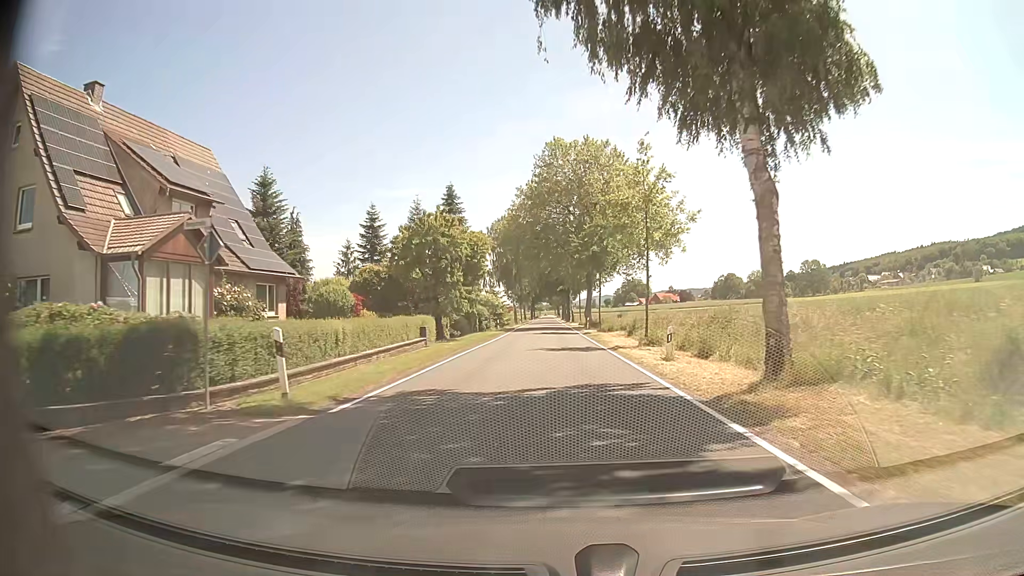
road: tertiary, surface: asphalt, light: Day
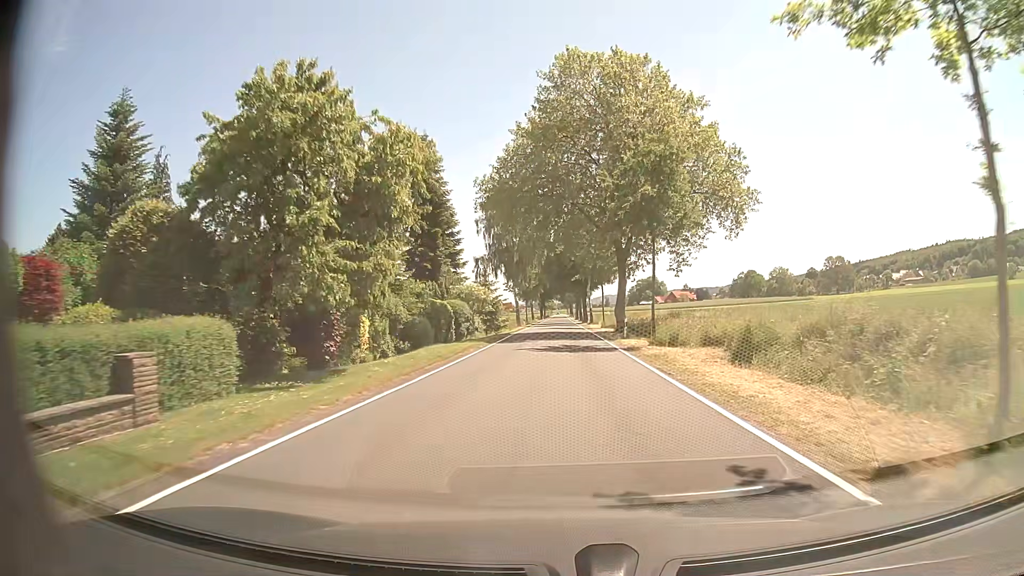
(-0.2, +22.7) m; -1°
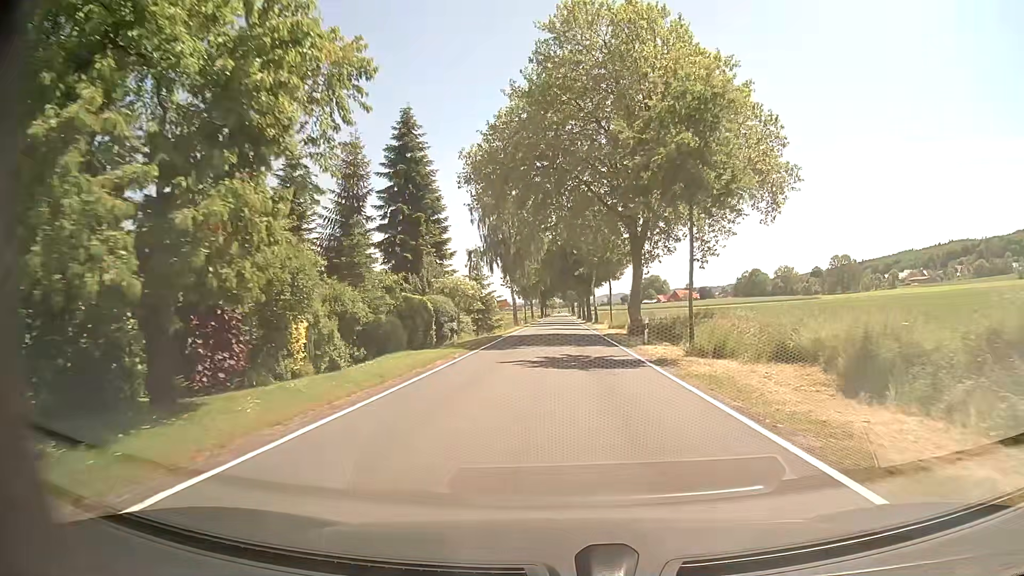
(0.0, +7.6) m; 0°
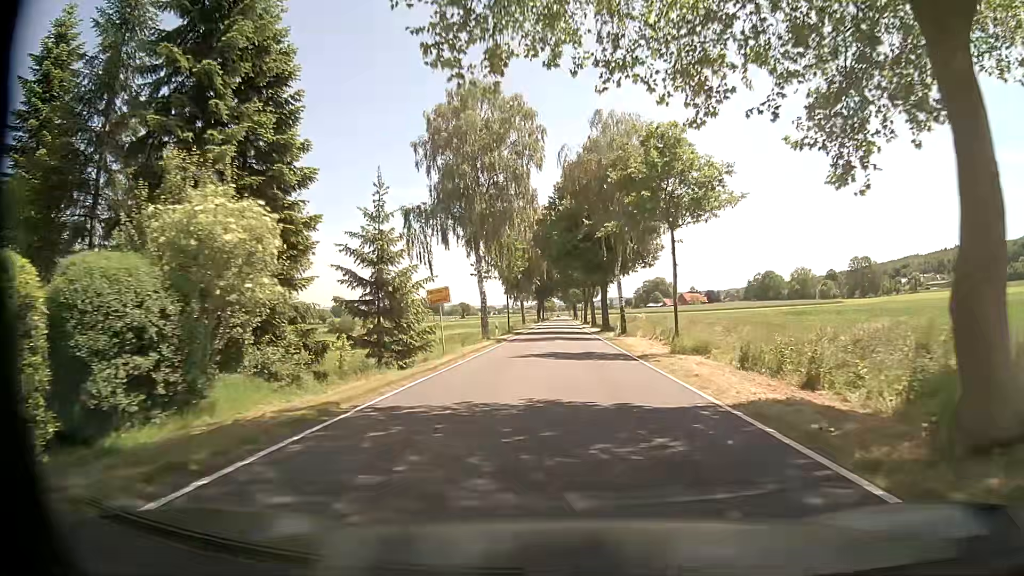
(-0.2, +30.5) m; 0°
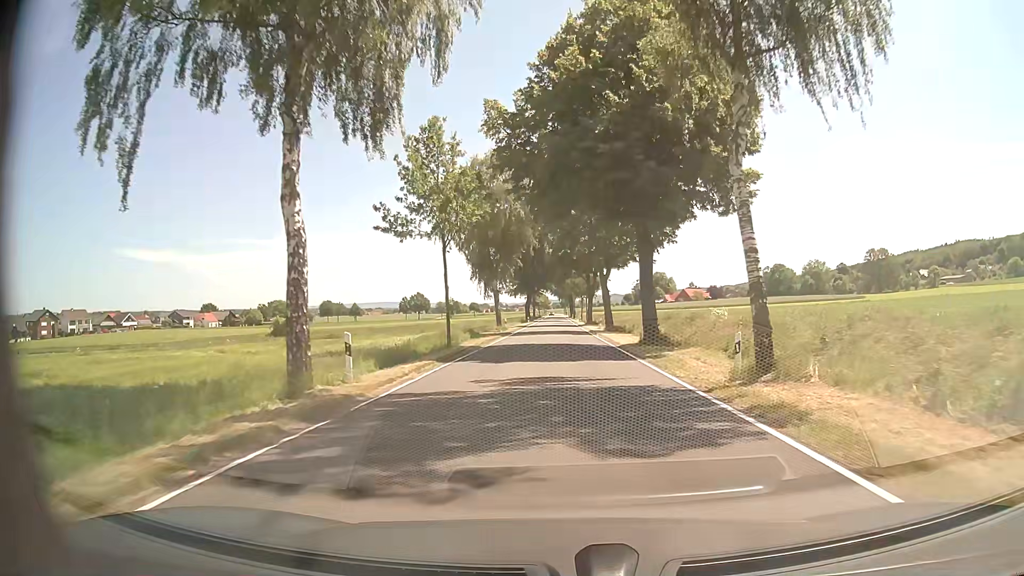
(+0.2, +30.4) m; +1°
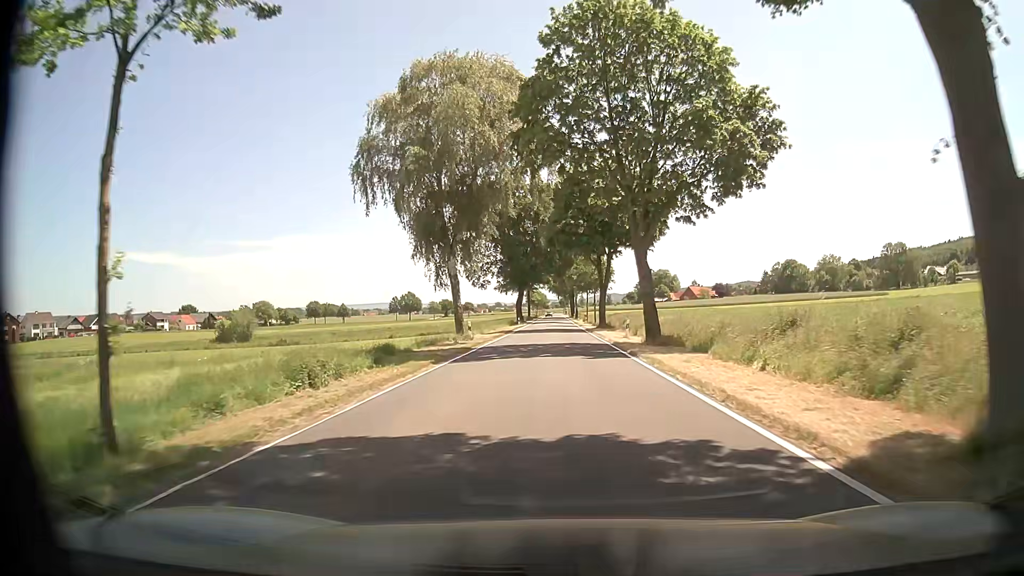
(0.0, +22.9) m; 0°
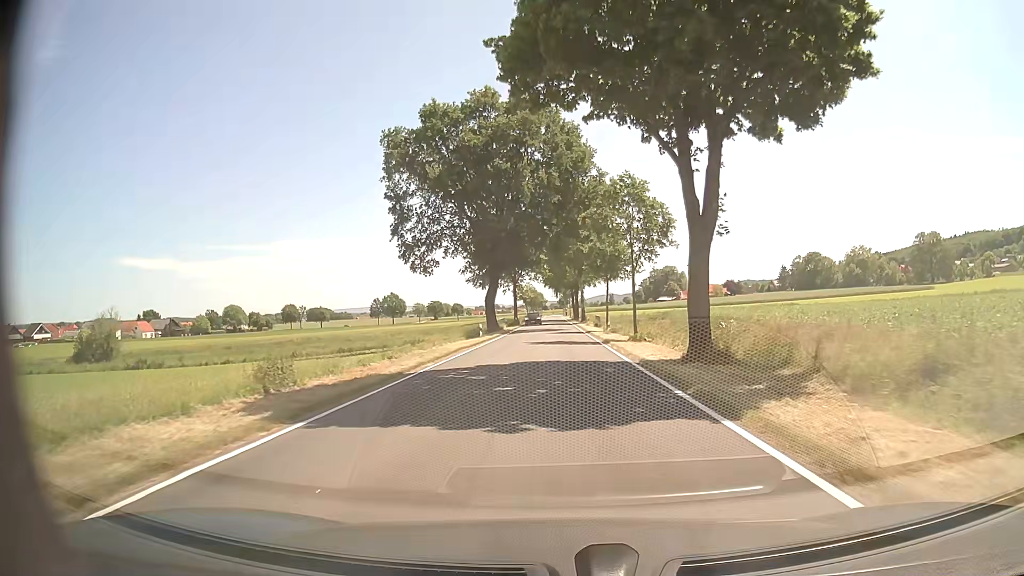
(+0.2, +38.1) m; 0°
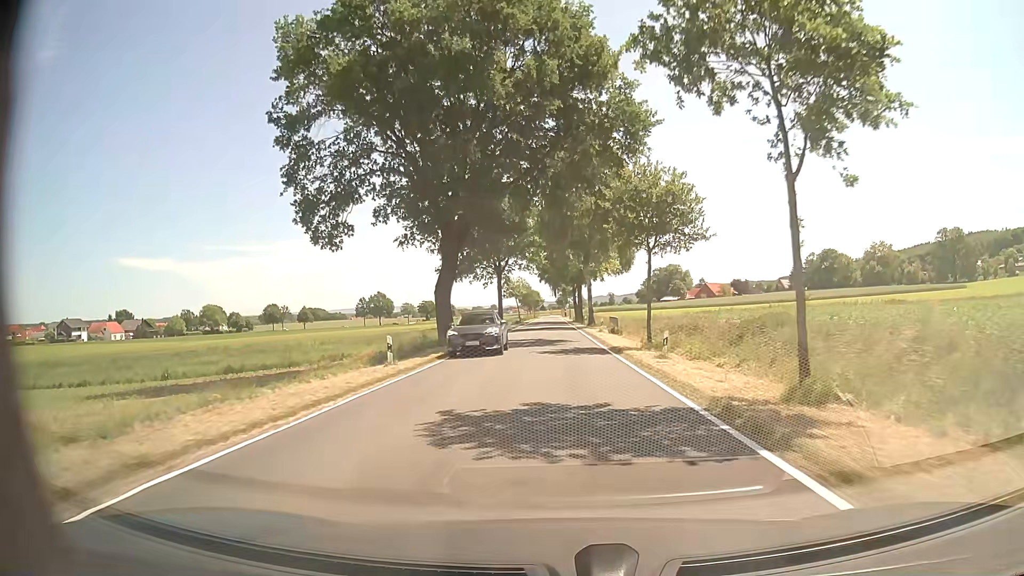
(-0.1, +22.8) m; 0°
(0, +10) (0, +20) (0, +30) (0, +40) (-1, +50) (-1, +60) (-1, +70) (-1, +80) (-1, +90) (-1, +100) m
